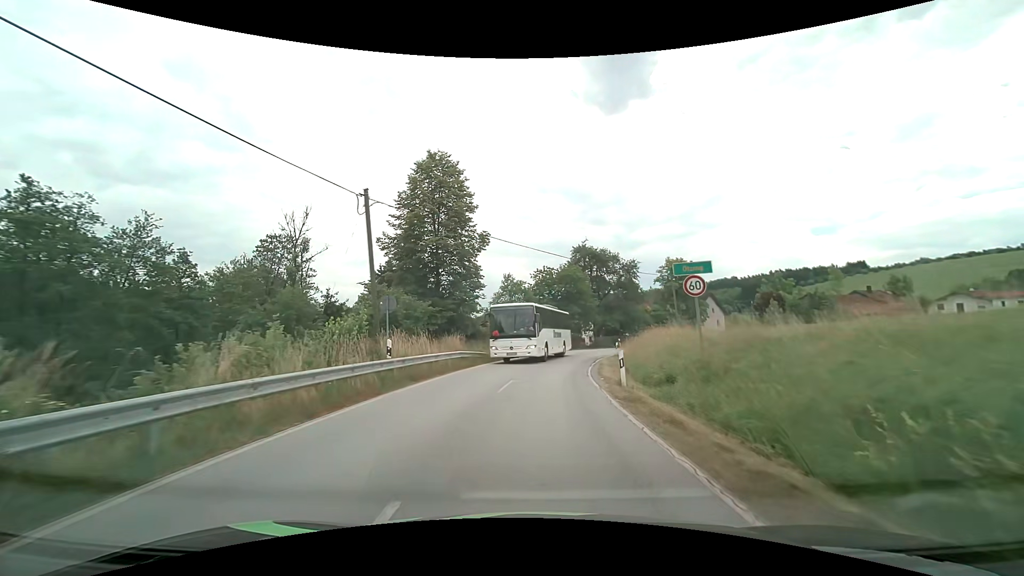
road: secondary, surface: asphalt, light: Day
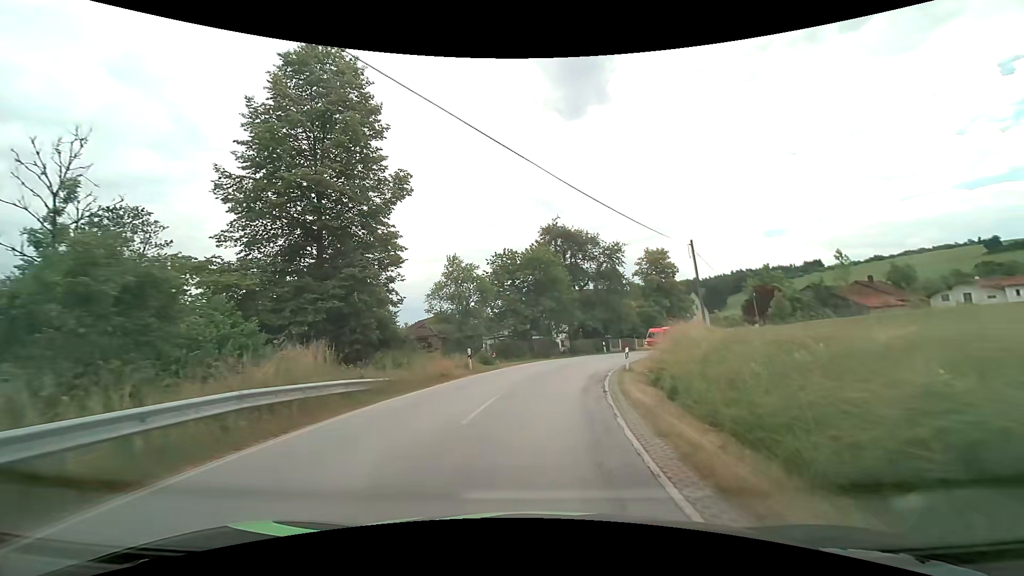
(+0.4, +15.4) m; +4°
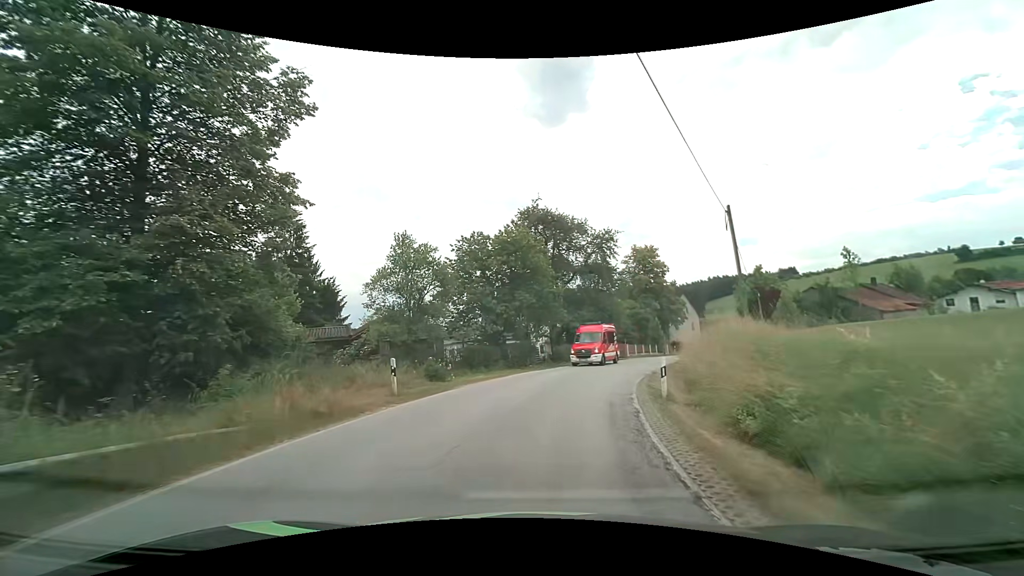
(+0.1, +9.1) m; +2°
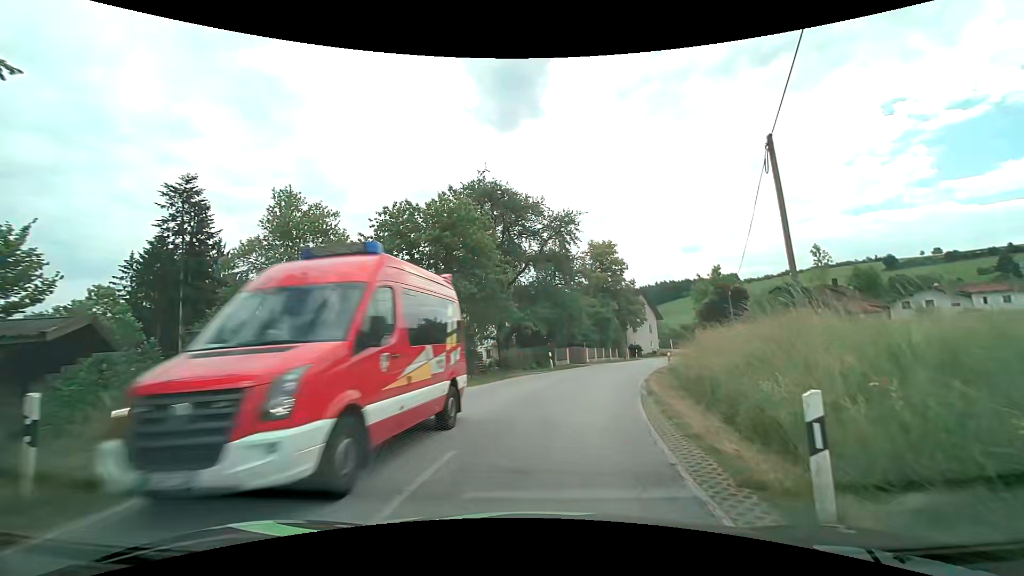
(+0.3, +8.4) m; +5°
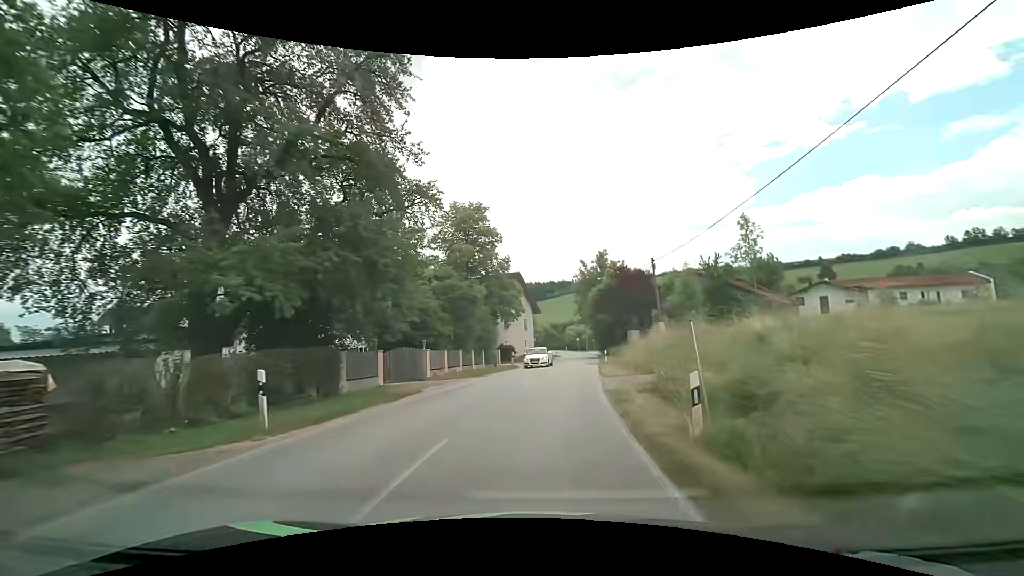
(+3.3, +22.4) m; +16°
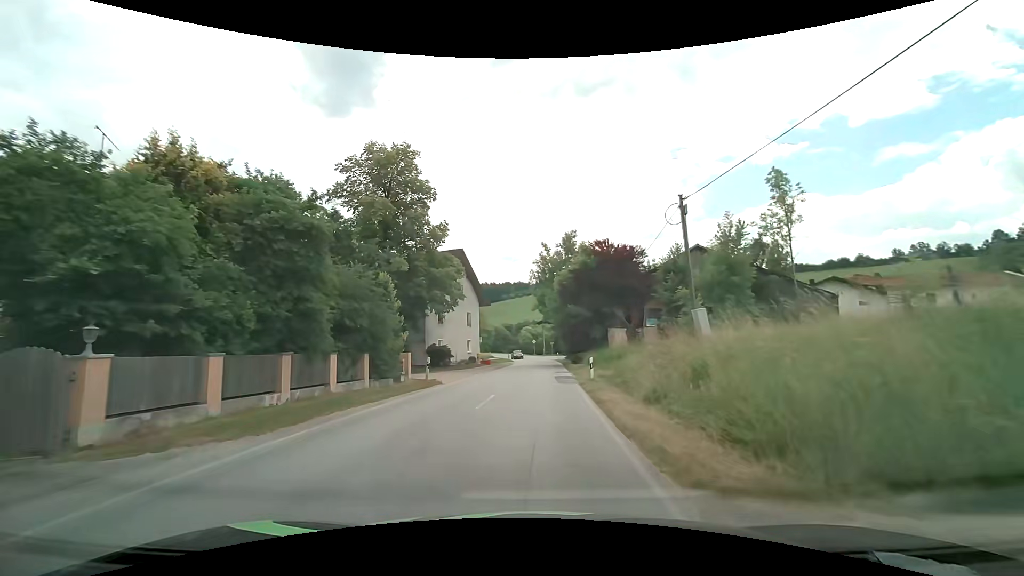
(+0.9, +16.4) m; +5°
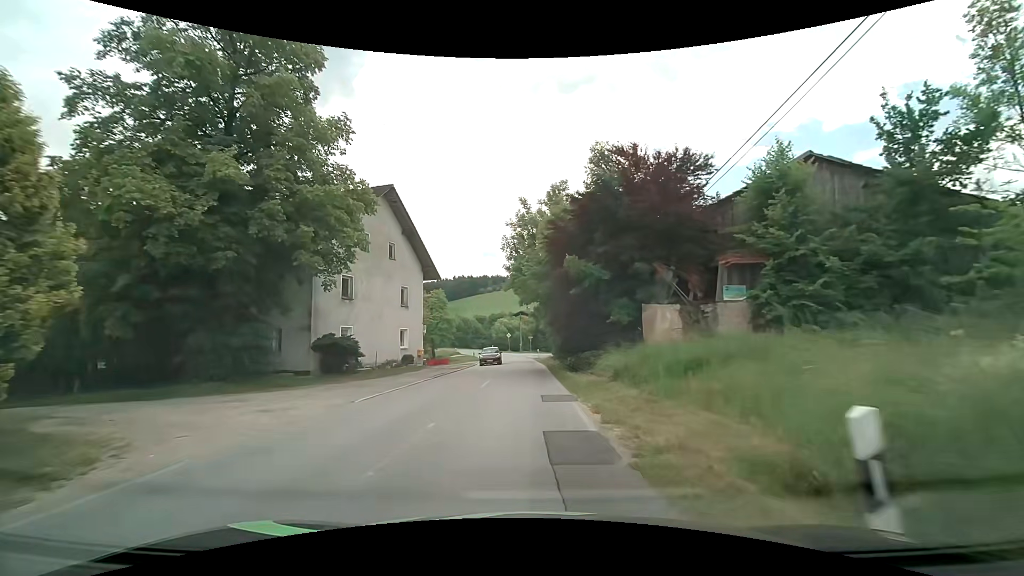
(+0.6, +18.2) m; +3°
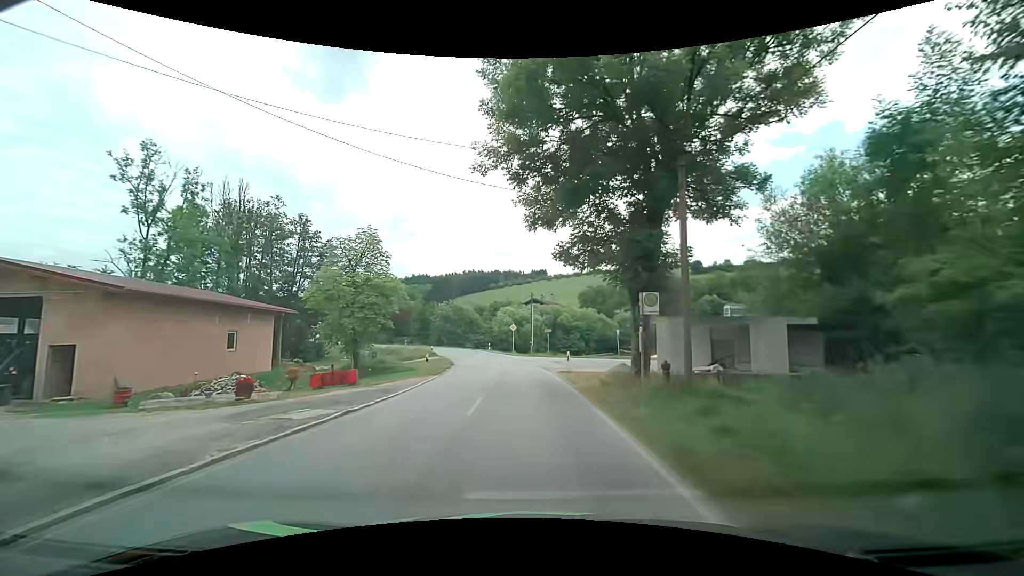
(-0.4, +31.3) m; -1°
(0, +10) (0, +20) (-1, +30) (-2, +40) (-3, +50) (-6, +59) (-10, +69) (-15, +77) (-21, +85) (-28, +93) m
